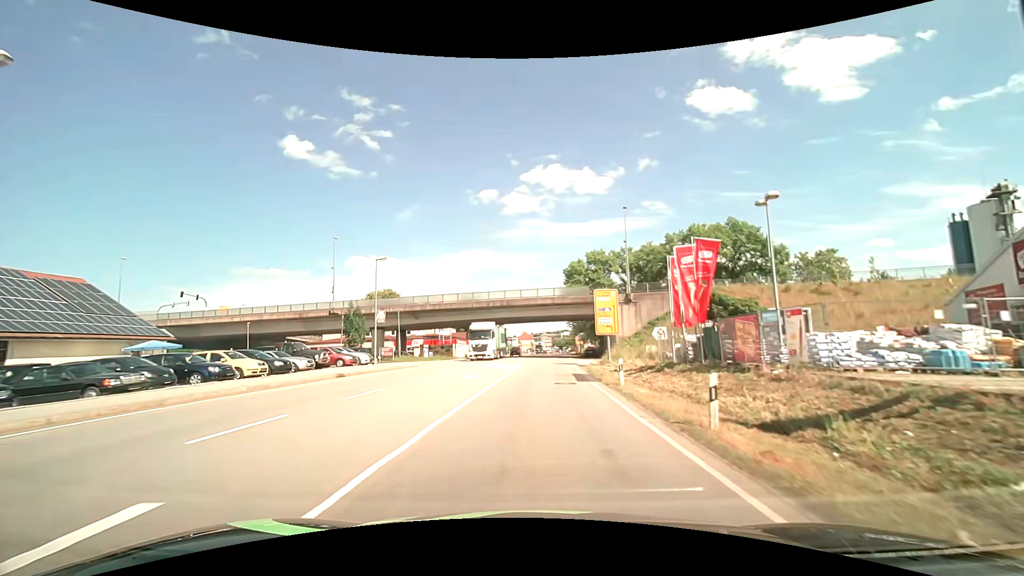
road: primary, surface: asphalt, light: Day
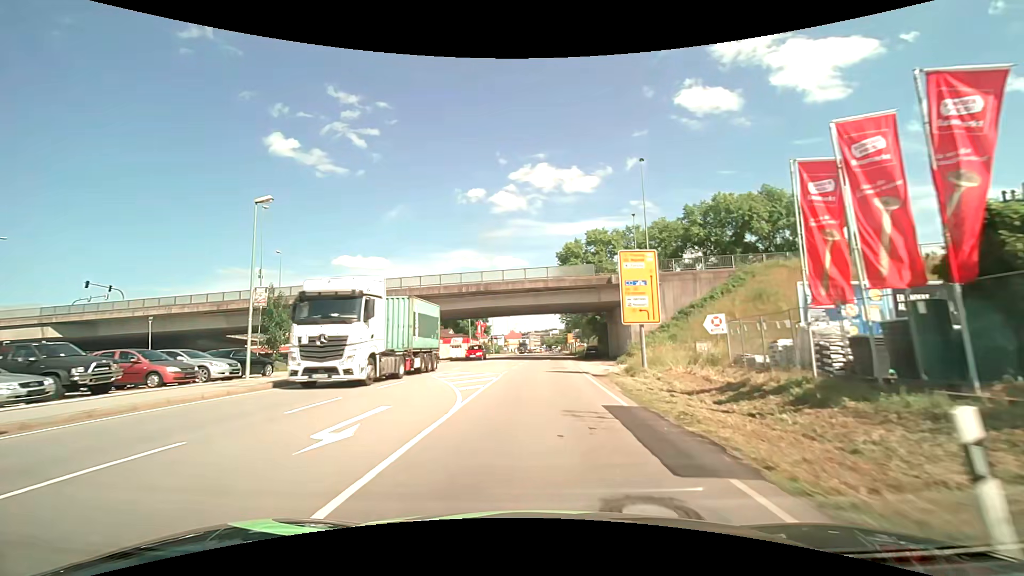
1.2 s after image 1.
(+0.3, +15.0) m; +2°
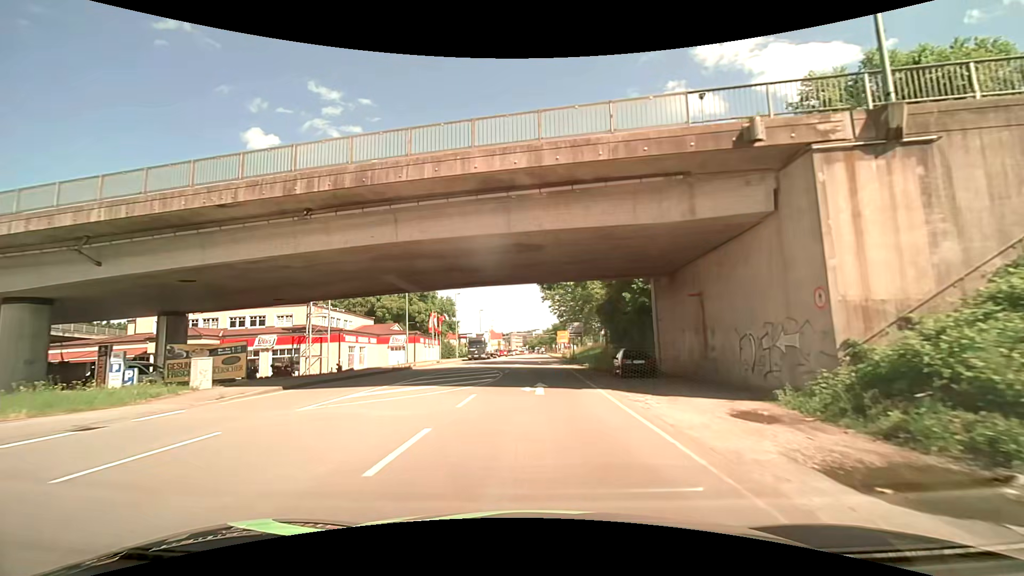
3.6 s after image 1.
(+0.5, +30.2) m; +2°
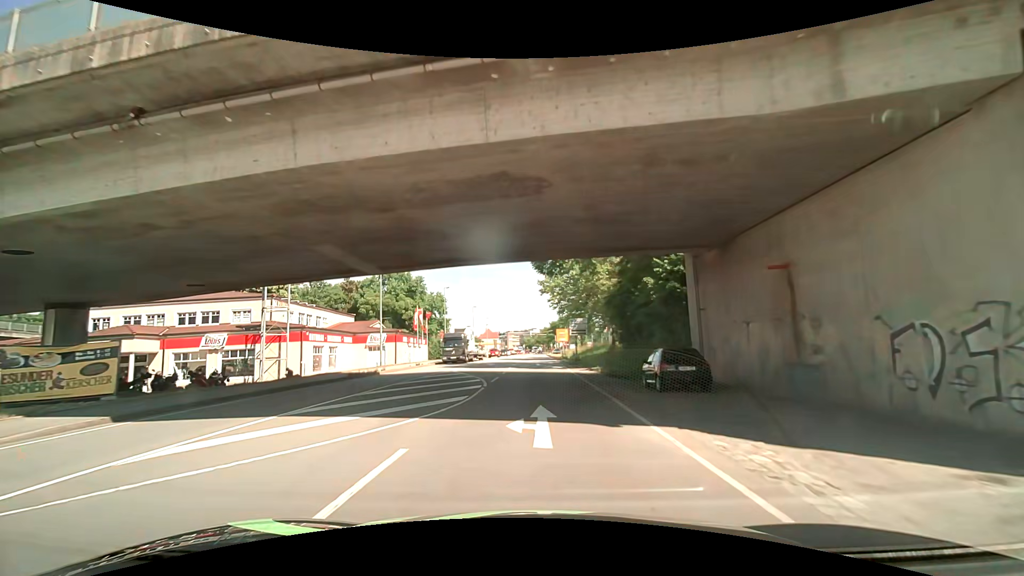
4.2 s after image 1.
(0.0, +7.6) m; +1°
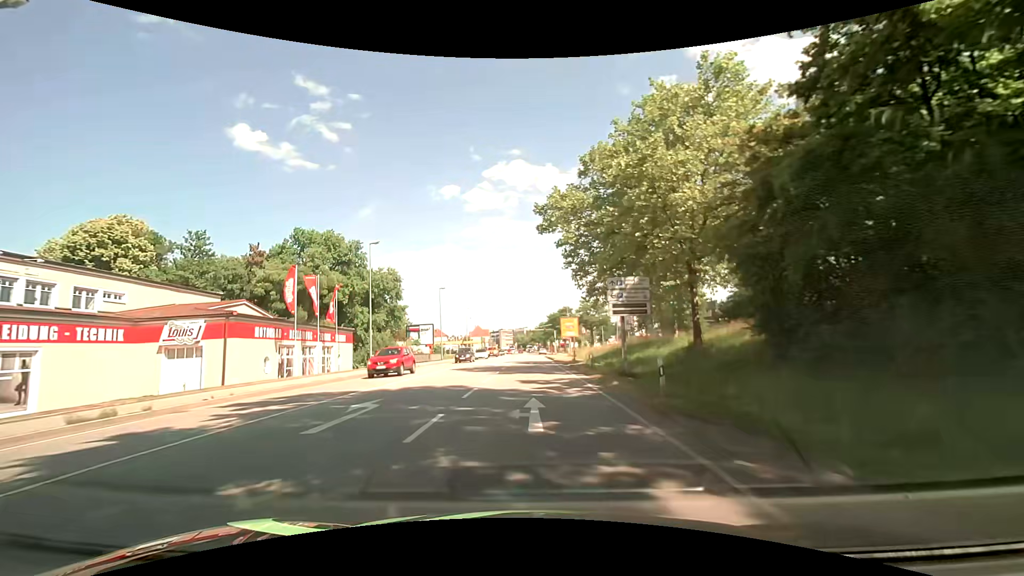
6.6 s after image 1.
(-0.2, +30.5) m; 0°
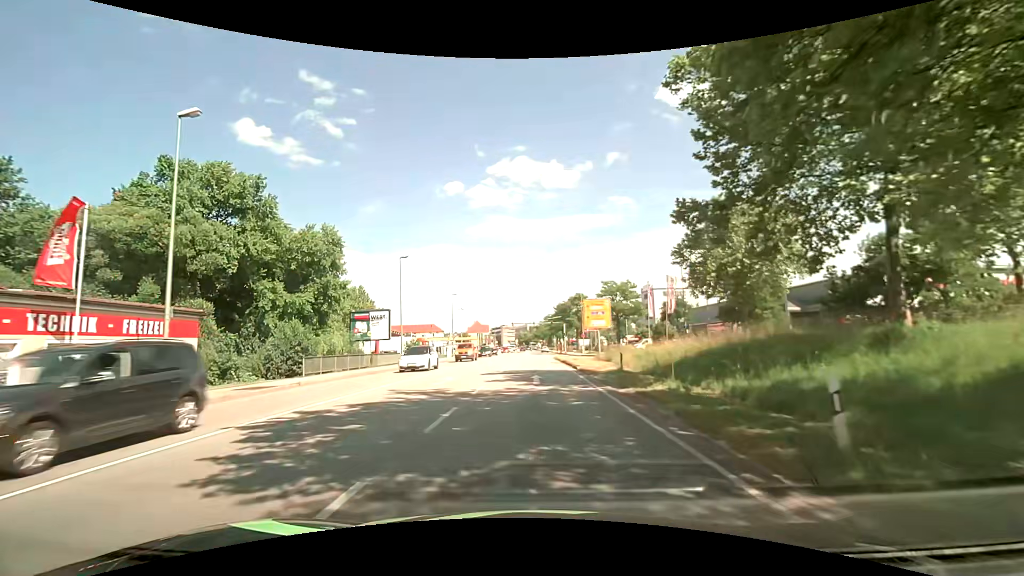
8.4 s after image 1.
(+0.2, +23.0) m; +1°
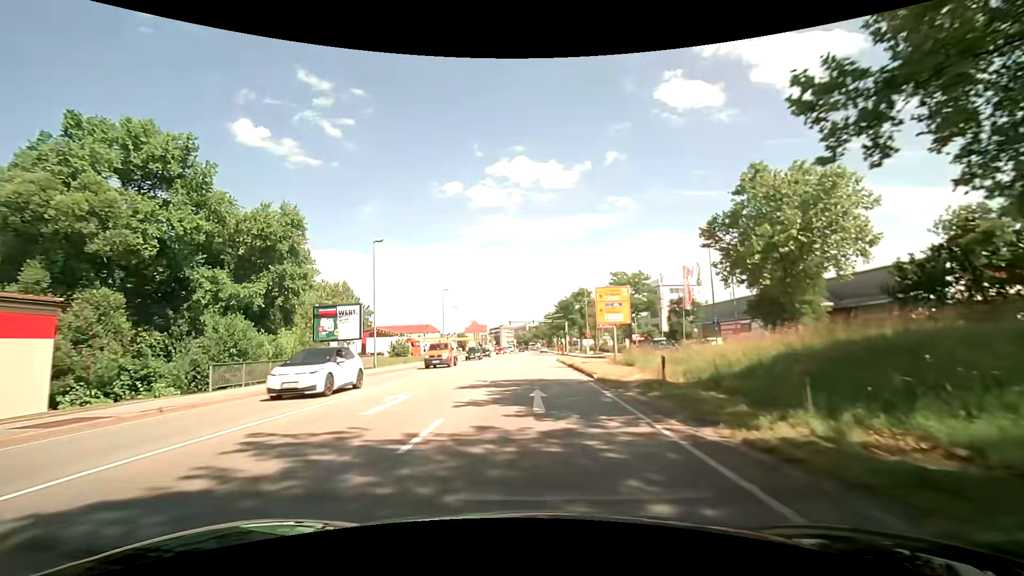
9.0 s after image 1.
(0.0, +7.7) m; +1°
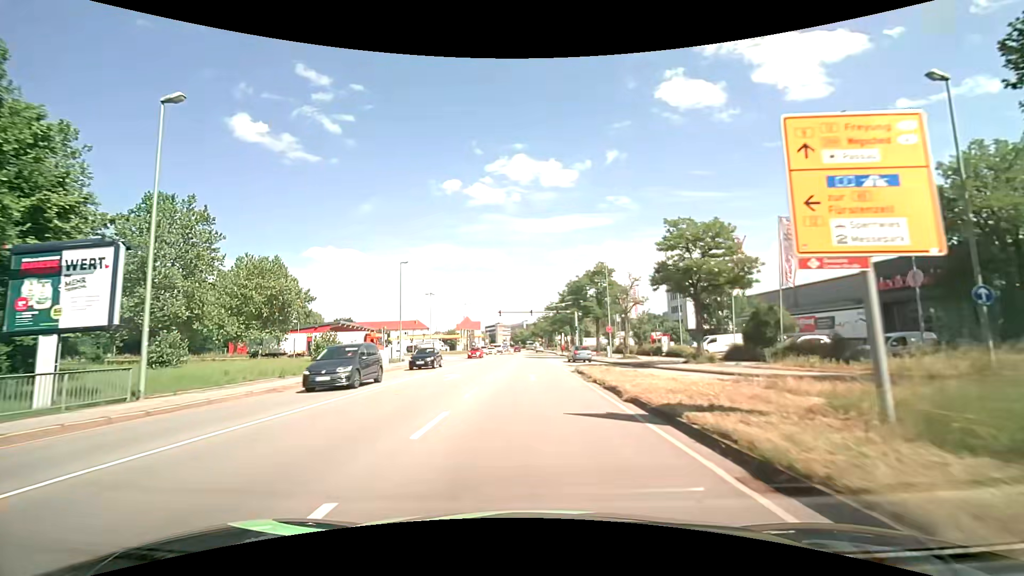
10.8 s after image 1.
(-0.2, +23.0) m; -1°
(0, +10) (0, +20) (0, +30) (0, +40) (0, +50) (0, +60) (0, +70) (0, +80) (0, +90) (0, +100) m
